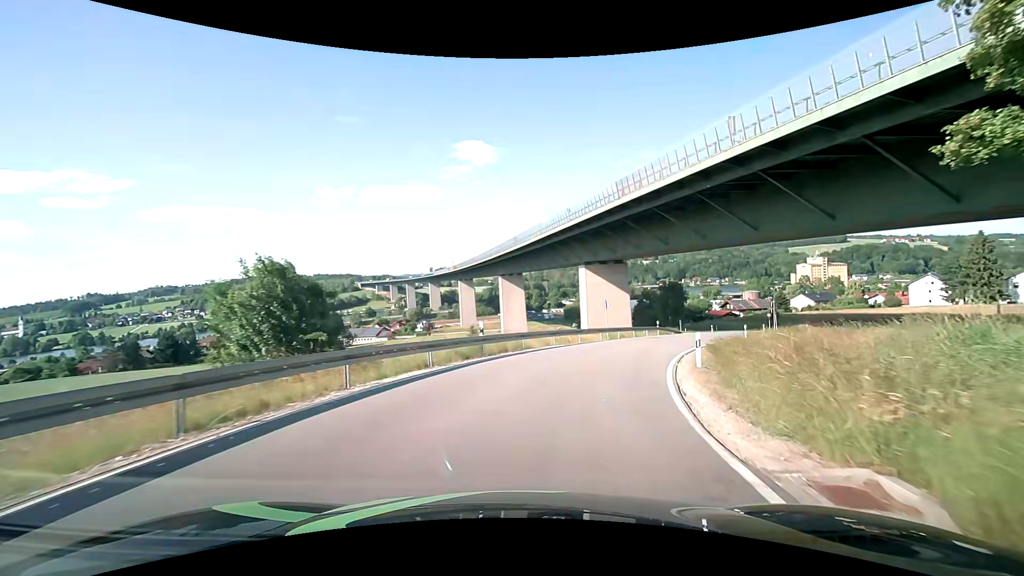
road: unclassified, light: Day
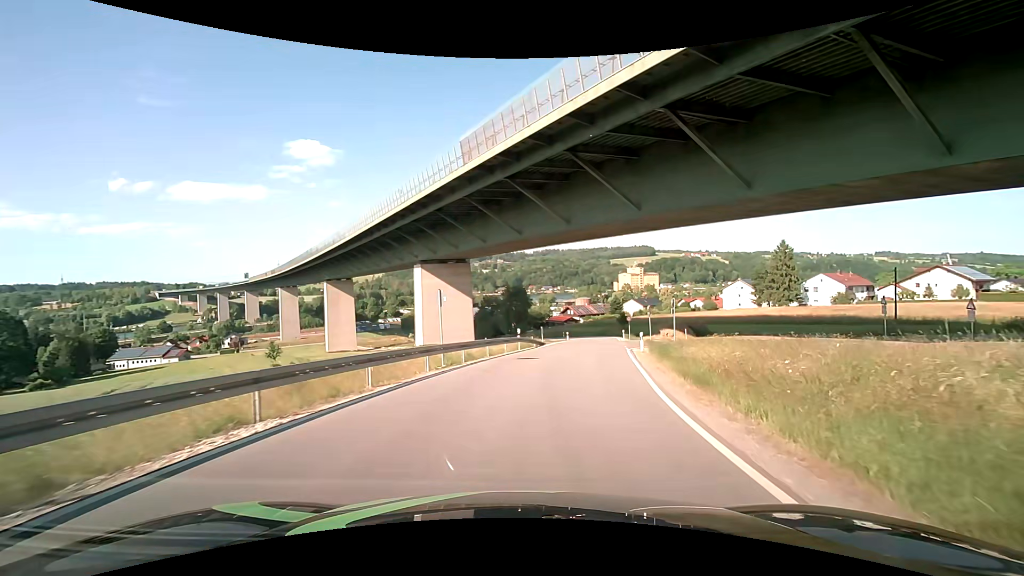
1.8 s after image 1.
(+2.7, +17.0) m; +18°
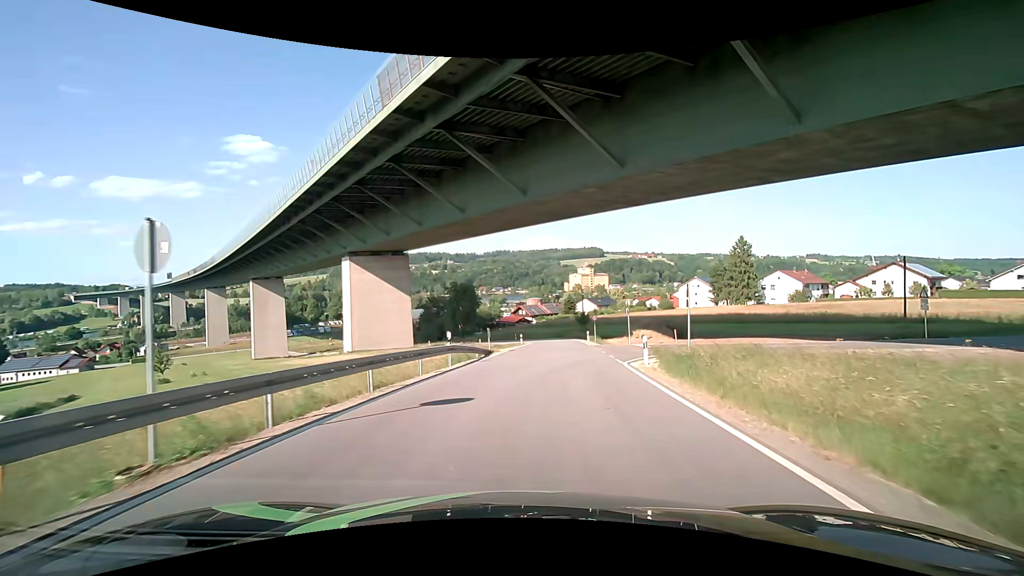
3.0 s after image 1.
(+0.7, +11.8) m; +6°
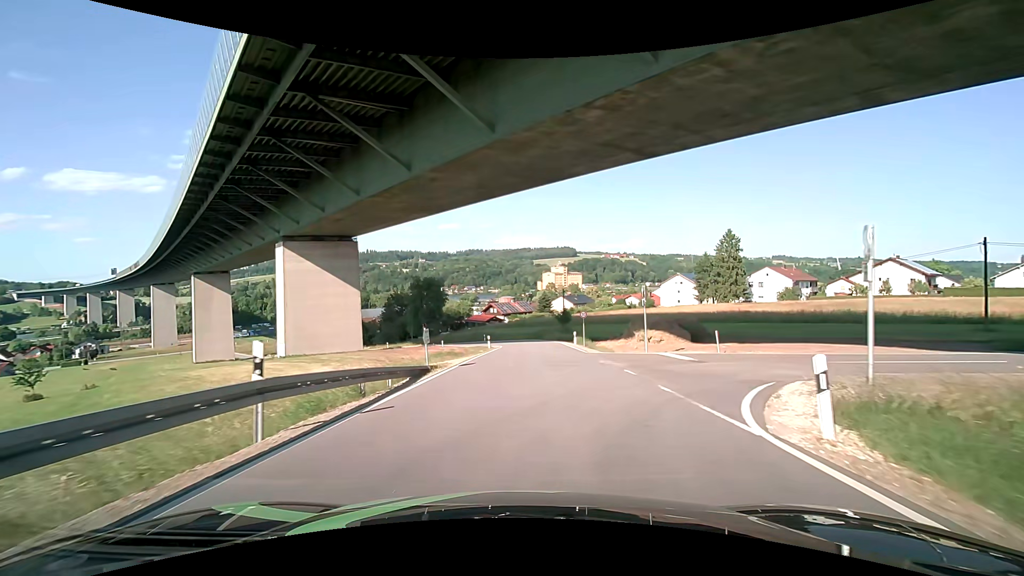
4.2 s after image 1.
(+0.4, +12.4) m; +3°
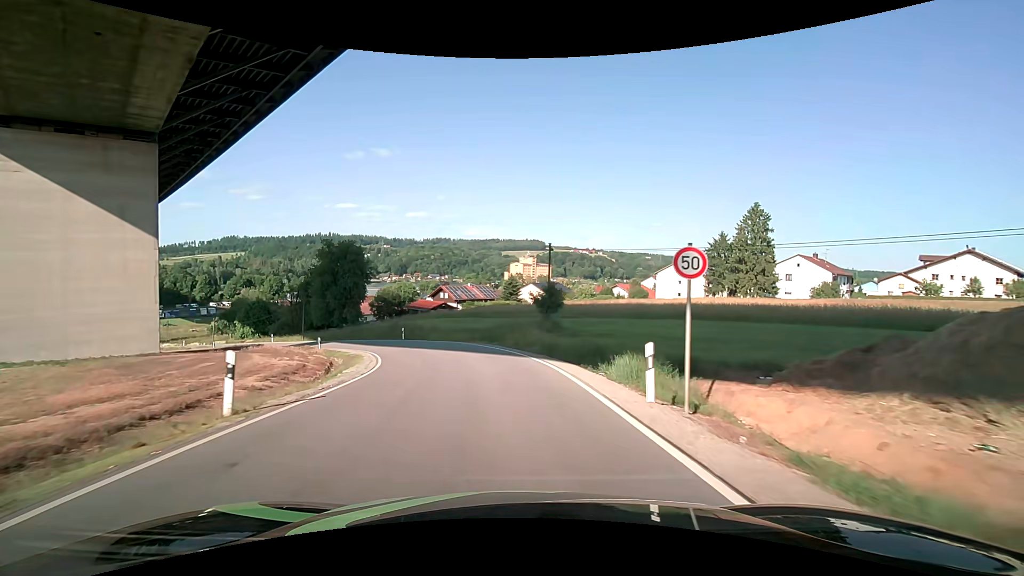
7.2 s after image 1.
(+1.8, +33.0) m; +4°
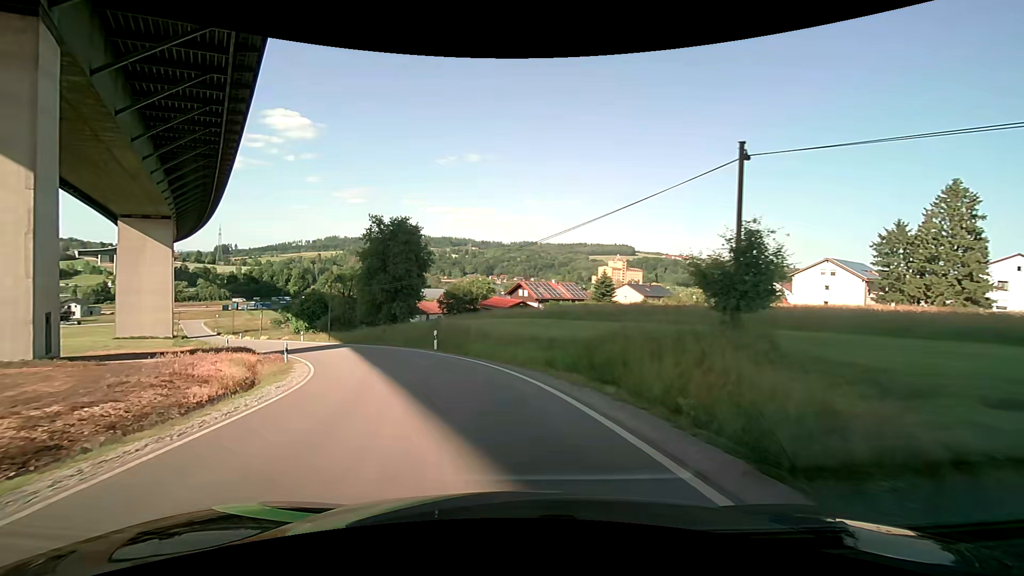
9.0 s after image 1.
(-1.0, +18.6) m; -9°
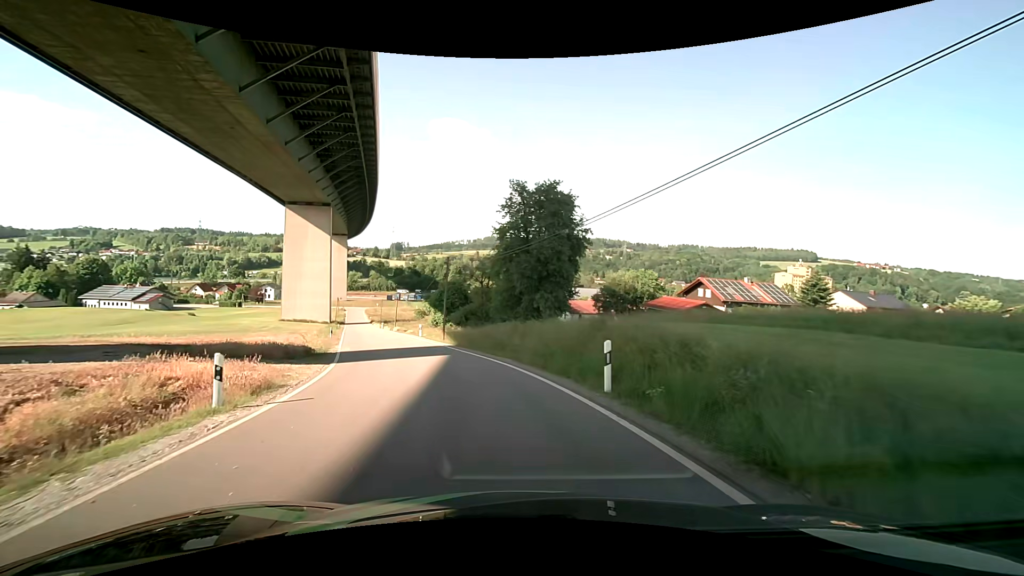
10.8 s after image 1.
(-2.5, +15.8) m; -17°
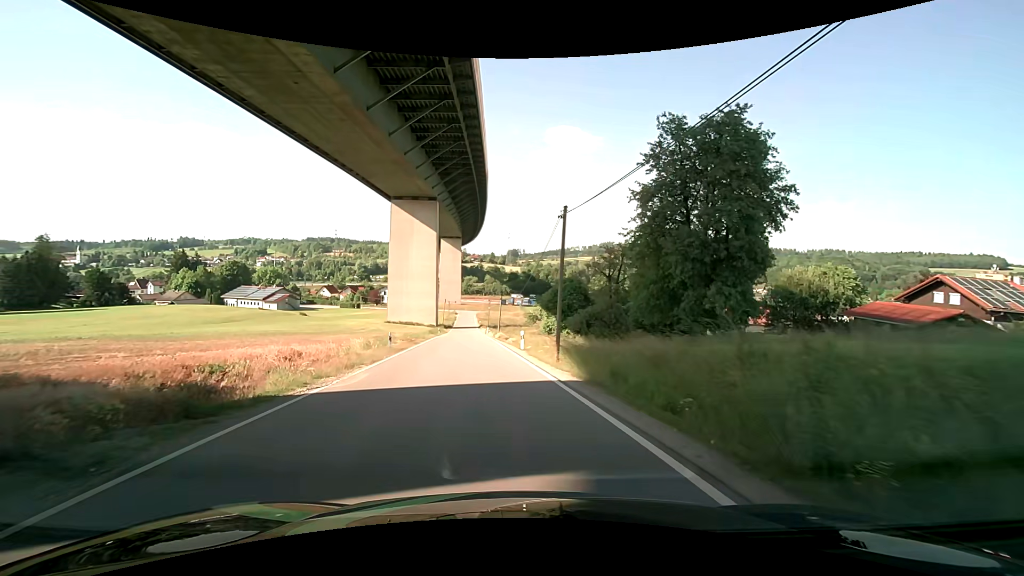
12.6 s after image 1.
(-1.6, +15.5) m; -12°
(-1, +10) (-2, +20) (-3, +30) (-5, +40) (-6, +50) (-7, +60) (-9, +69) (-10, +79) (-12, +89) (-13, +99) m
